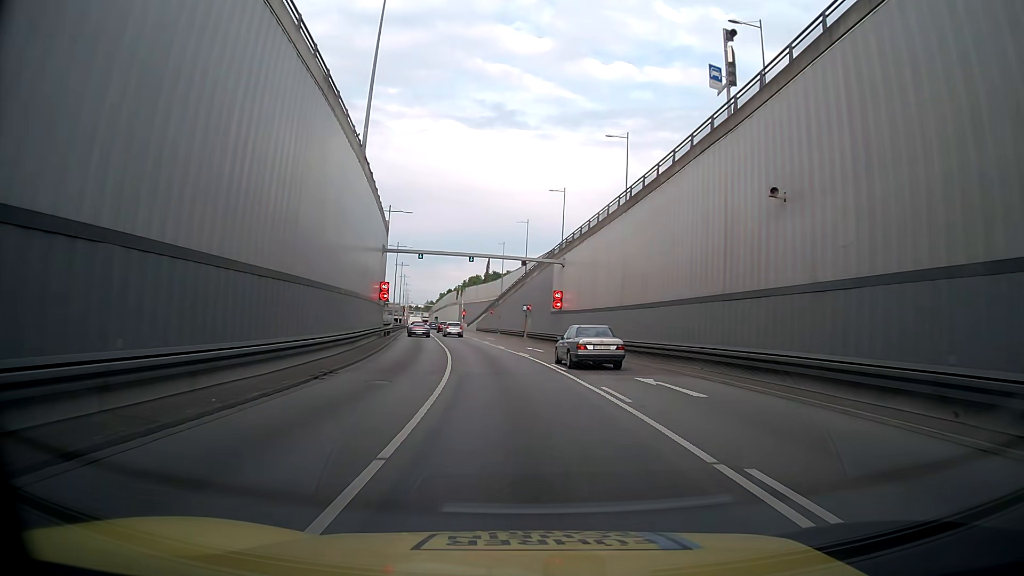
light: Day
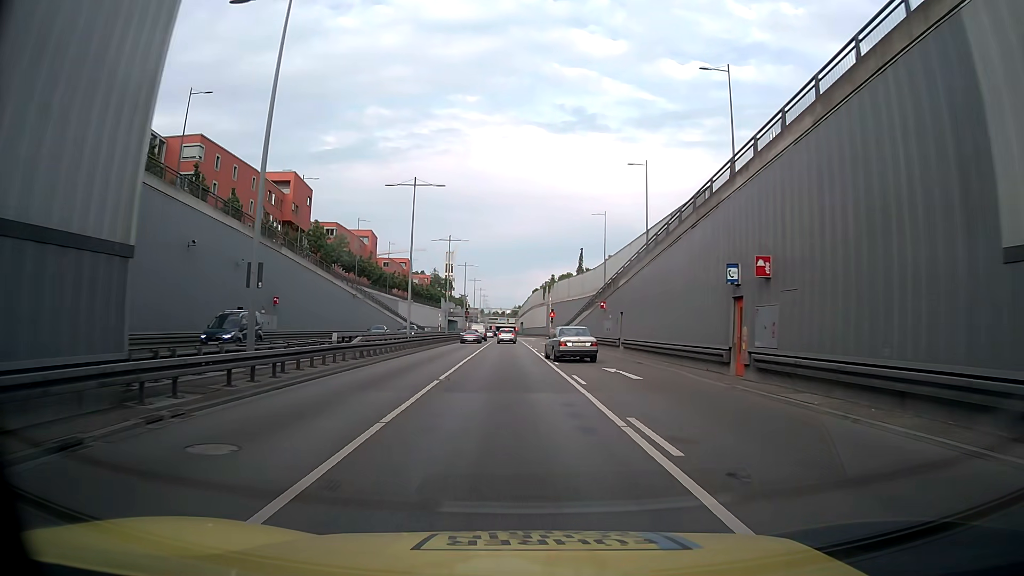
(-1.2, +40.9) m; -5°
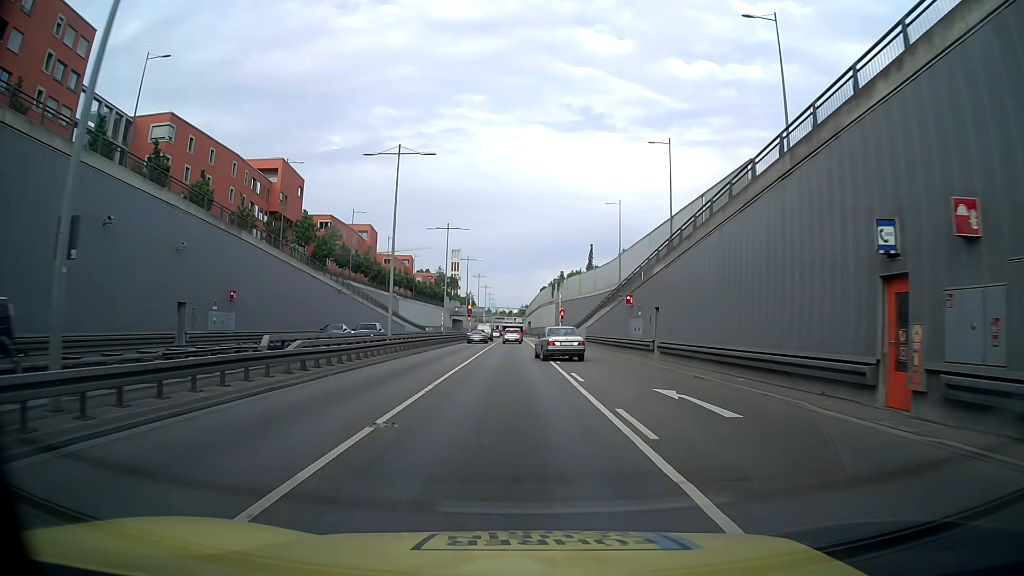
(-0.1, +8.0) m; -1°
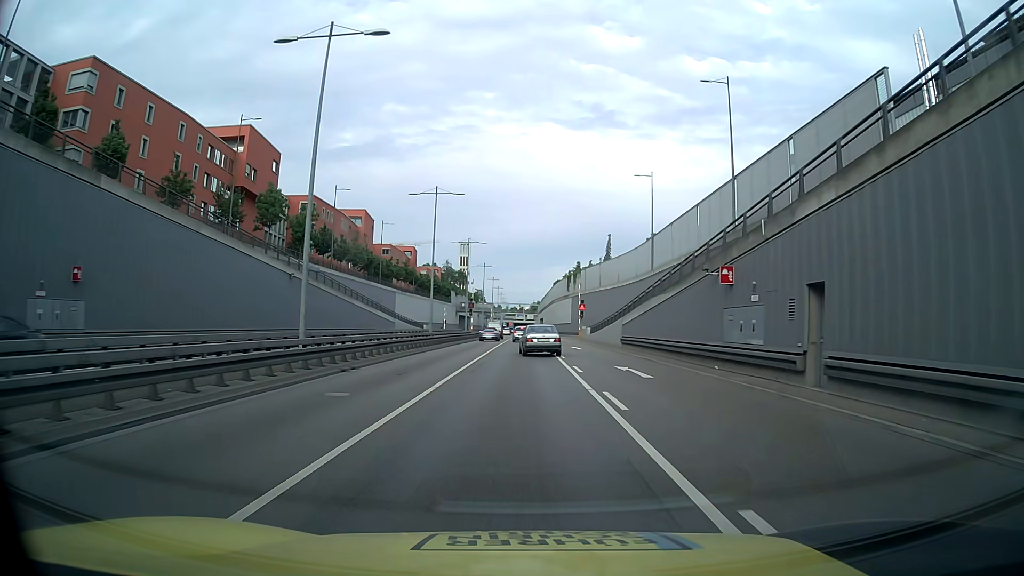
(-0.1, +15.2) m; -1°
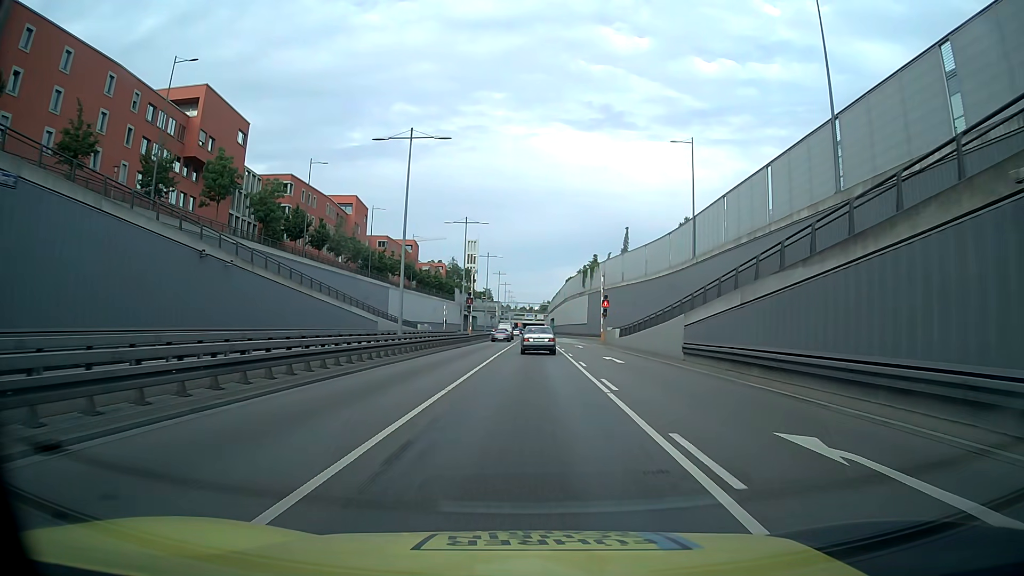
(-0.1, +14.2) m; -1°
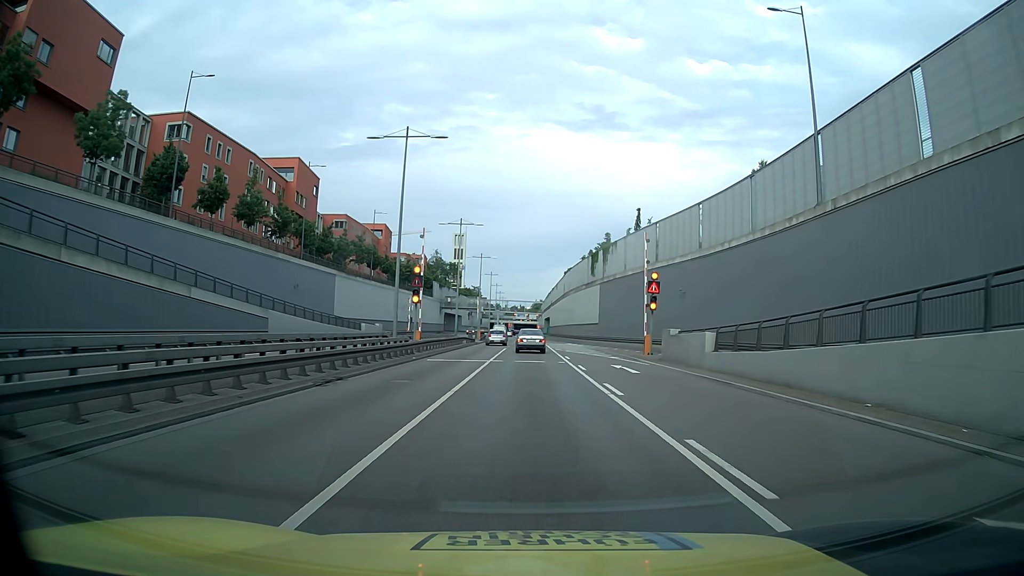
(0.0, +27.3) m; +1°
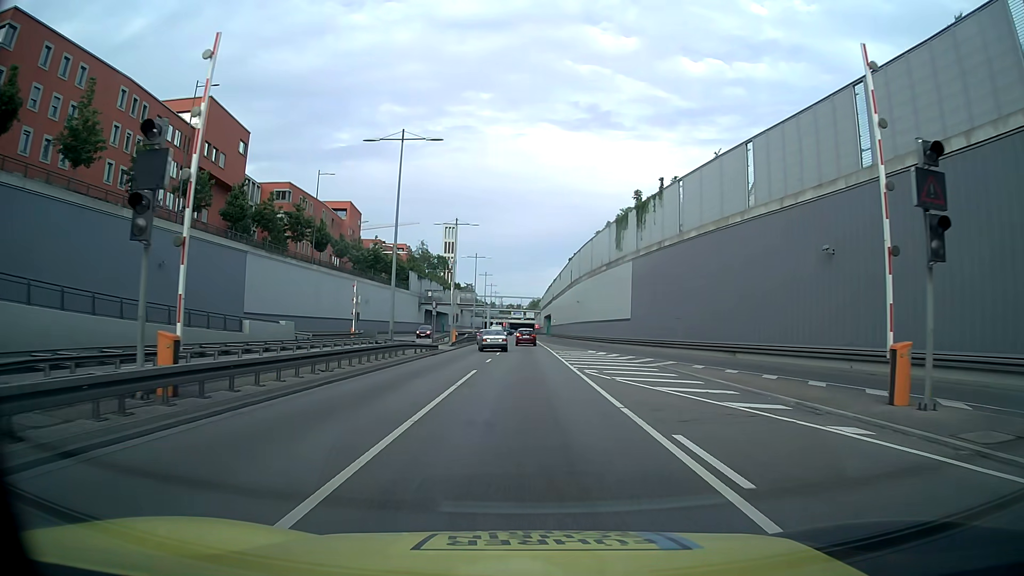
(0.0, +26.9) m; 0°
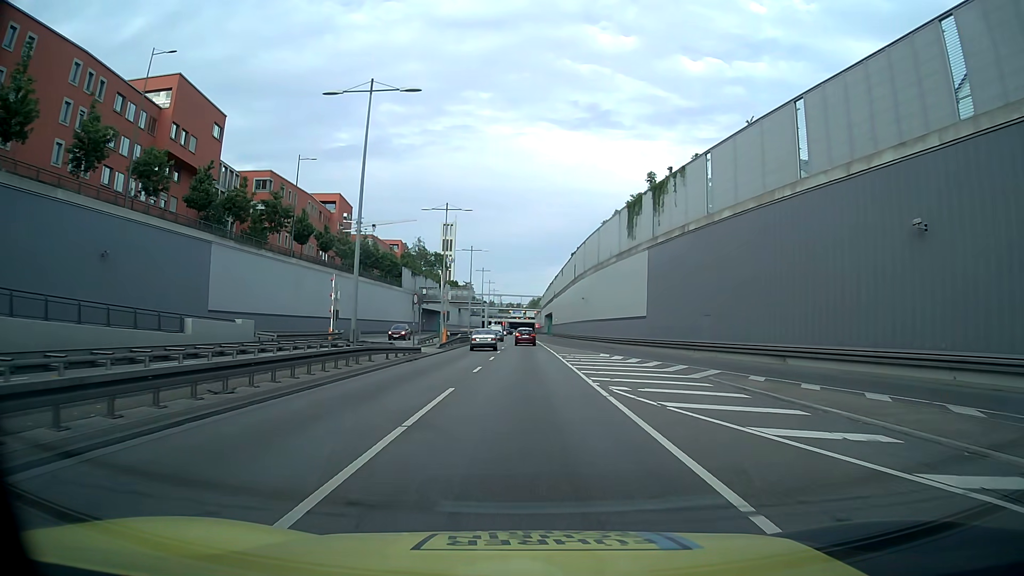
(0.0, +7.0) m; 0°
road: trunk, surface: asphalt
(0, +10) (0, +20) (0, +30) (0, +40) (-1, +50) (-1, +60) (-1, +70) (-1, +80) (-1, +90) (-1, +100) m
